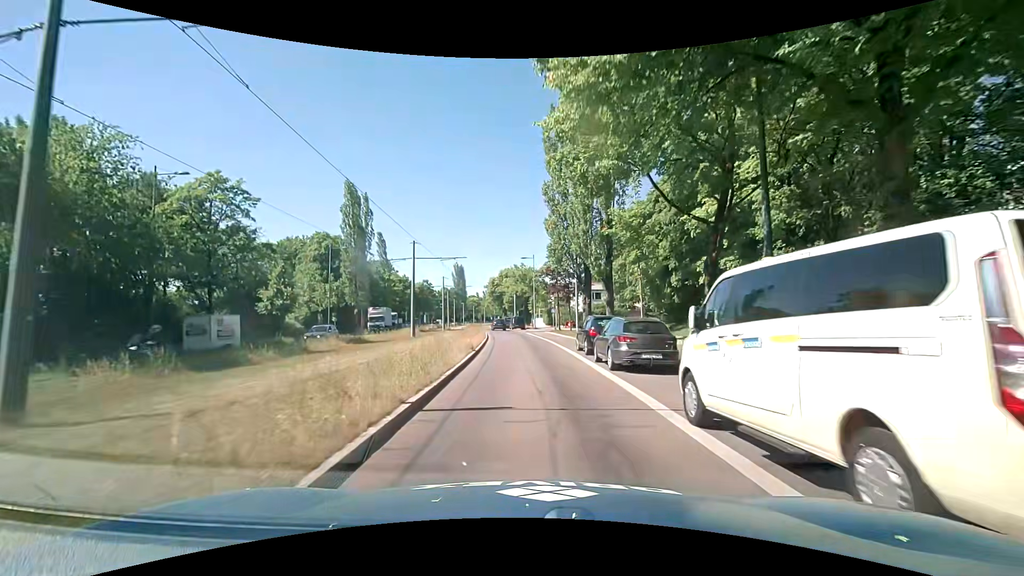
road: secondary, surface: asphalt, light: Day
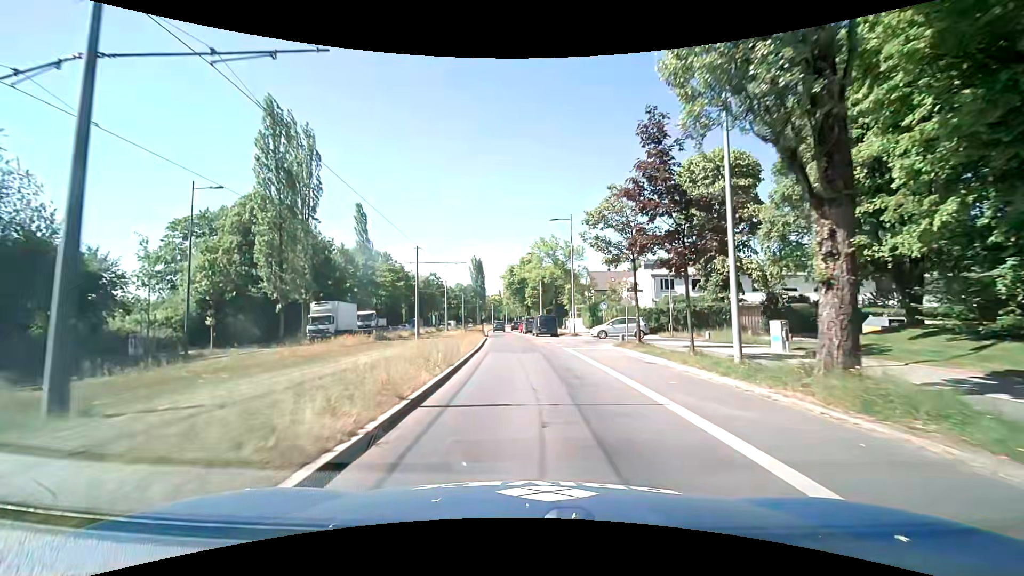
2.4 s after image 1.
(-0.6, +28.4) m; -3°
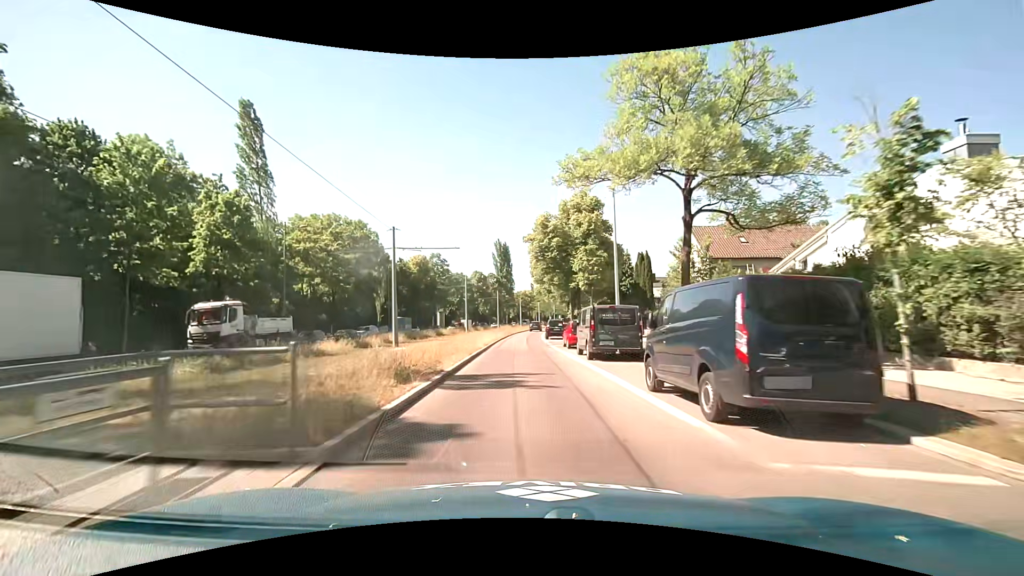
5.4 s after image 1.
(-1.3, +38.3) m; -3°
(0, +10) (-1, +20) (-1, +30) (-1, +40) (-1, +50) (-1, +60) (0, +70) (0, +80) (+1, +90) (+2, +100) m
